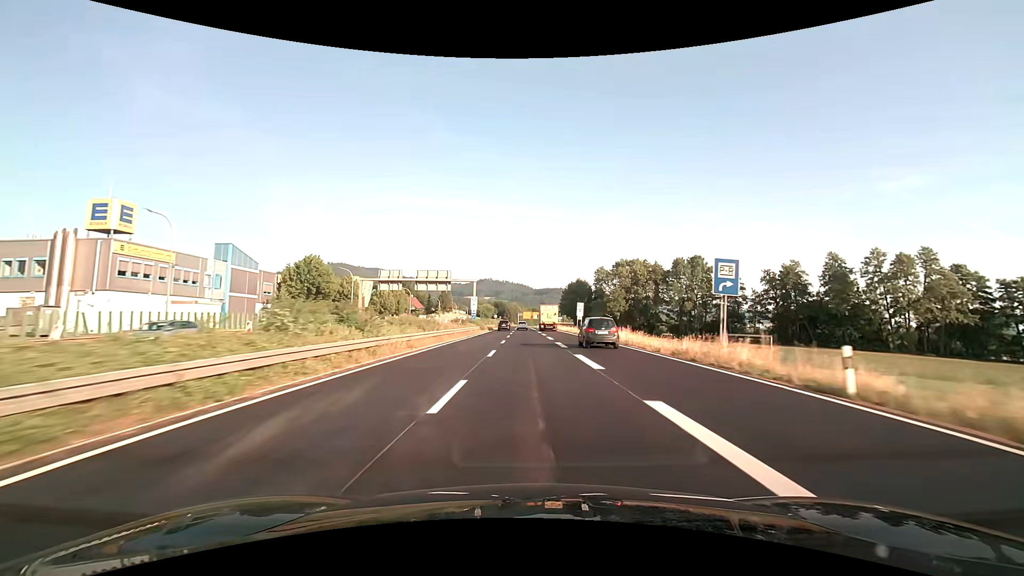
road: trunk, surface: asphalt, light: Day
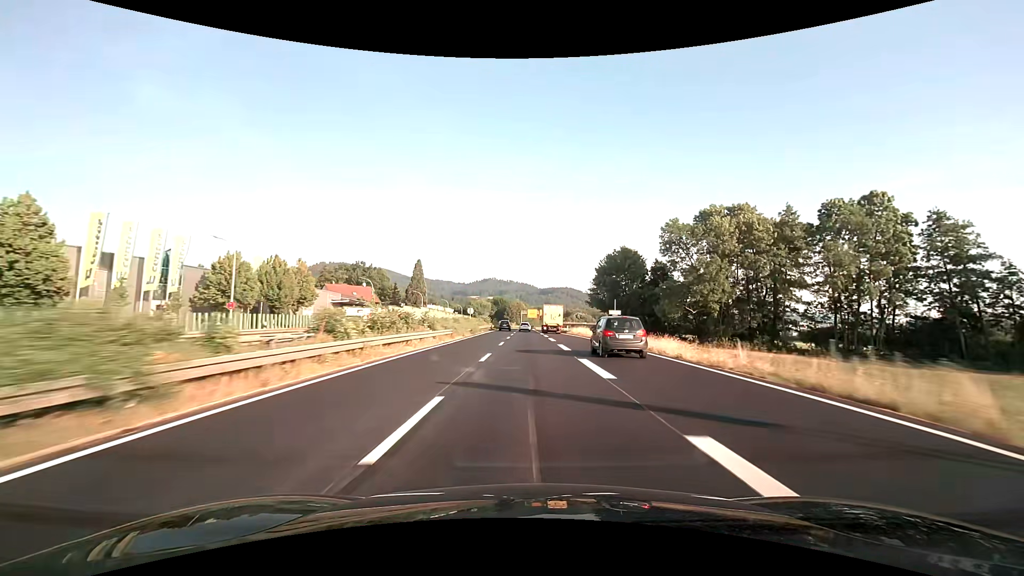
(-0.4, +62.5) m; 0°
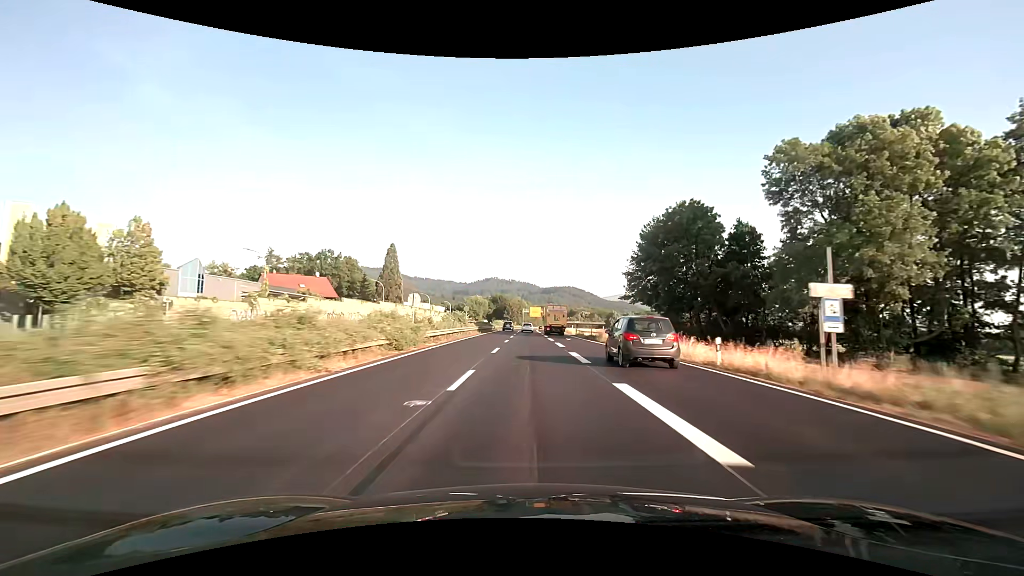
(-0.1, +31.0) m; 0°
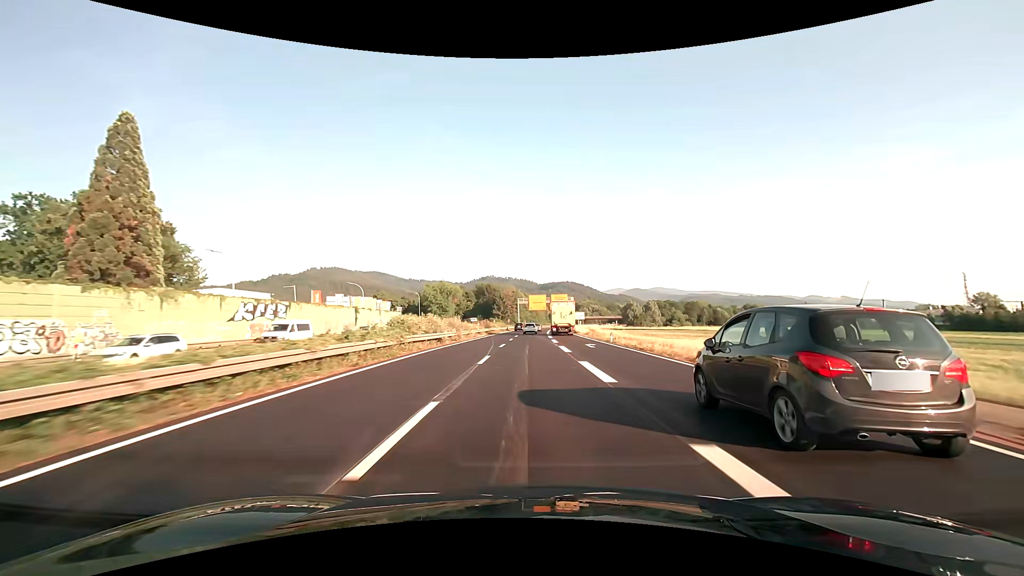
(0.0, +77.3) m; 0°
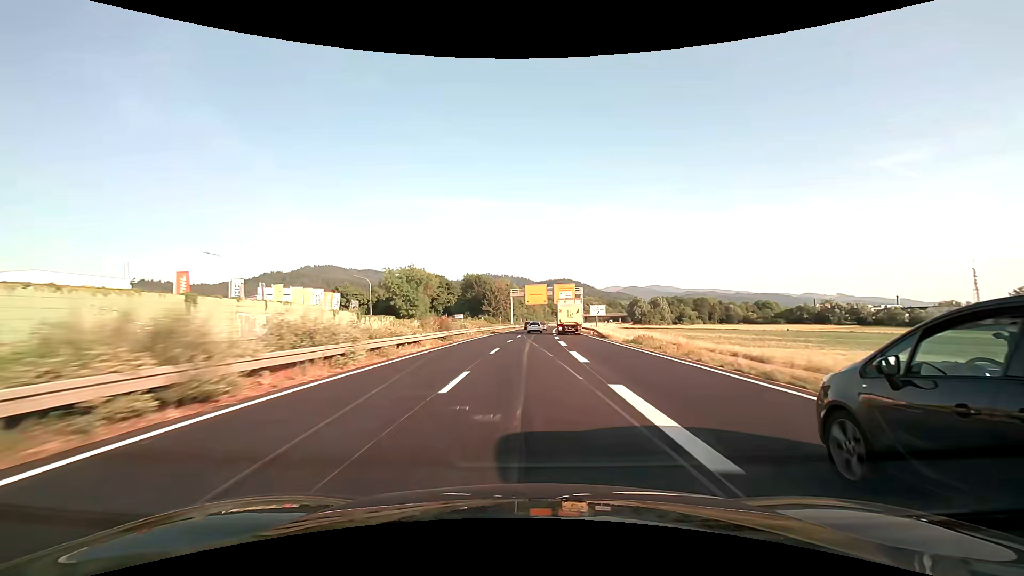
(+0.1, +30.8) m; 0°
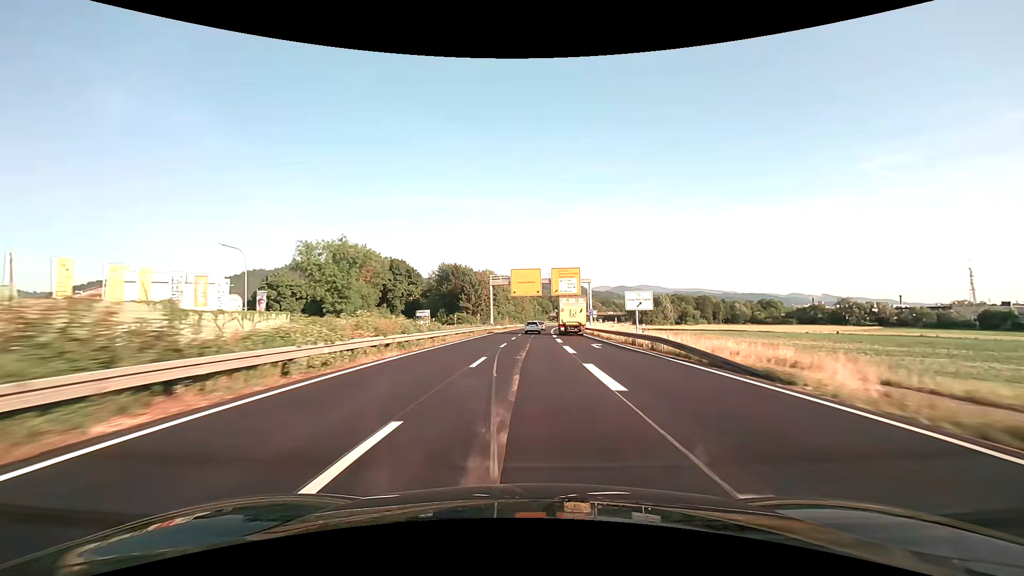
(+0.3, +30.8) m; +1°
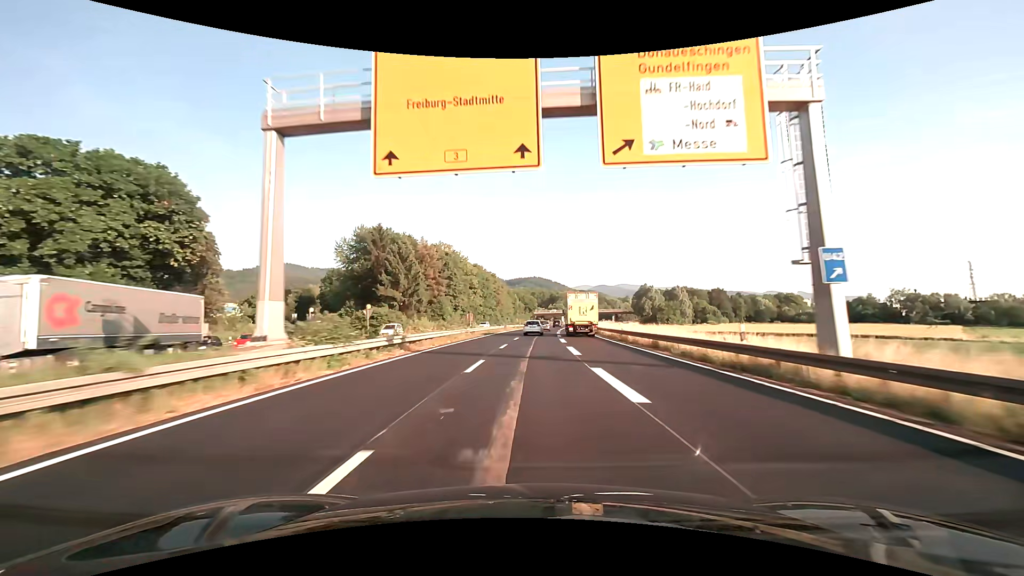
(+1.1, +61.5) m; +2°
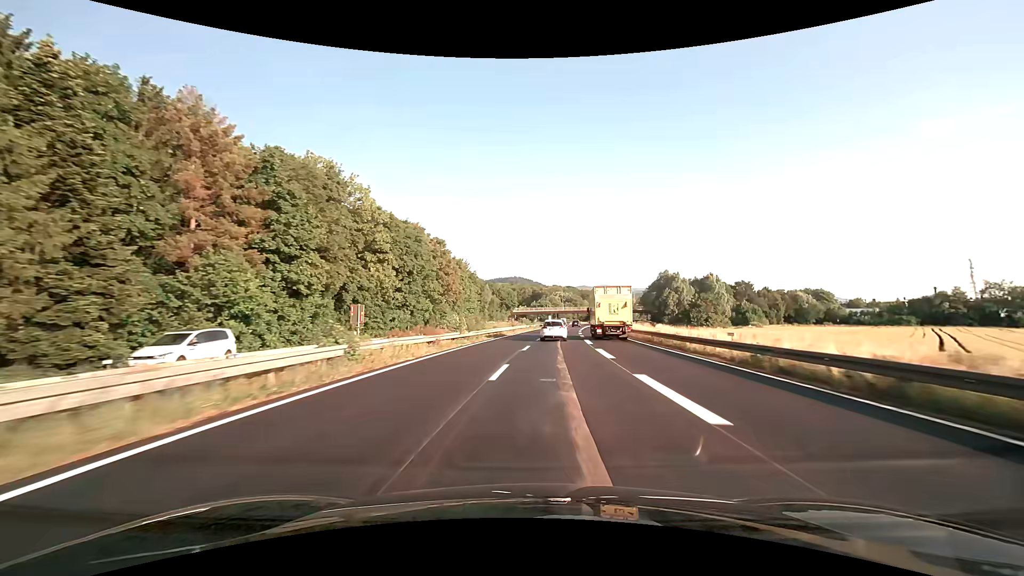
(+1.3, +61.6) m; +2°
(0, +10) (0, +20) (0, +30) (+1, +40) (+1, +50) (+2, +60) (+3, +70) (+3, +80) (+4, +90) (+6, +100) m
